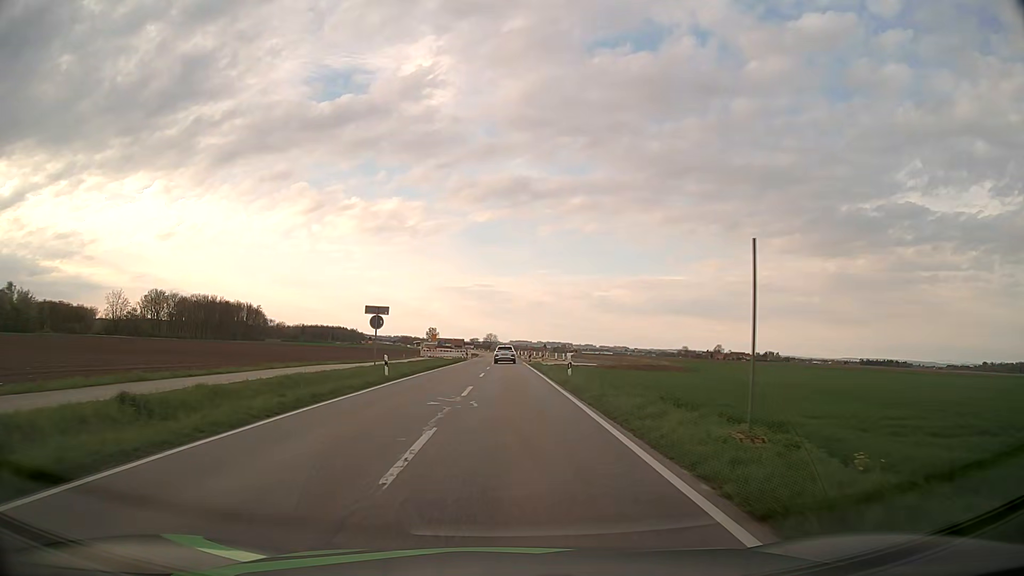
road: tertiary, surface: asphalt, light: Day
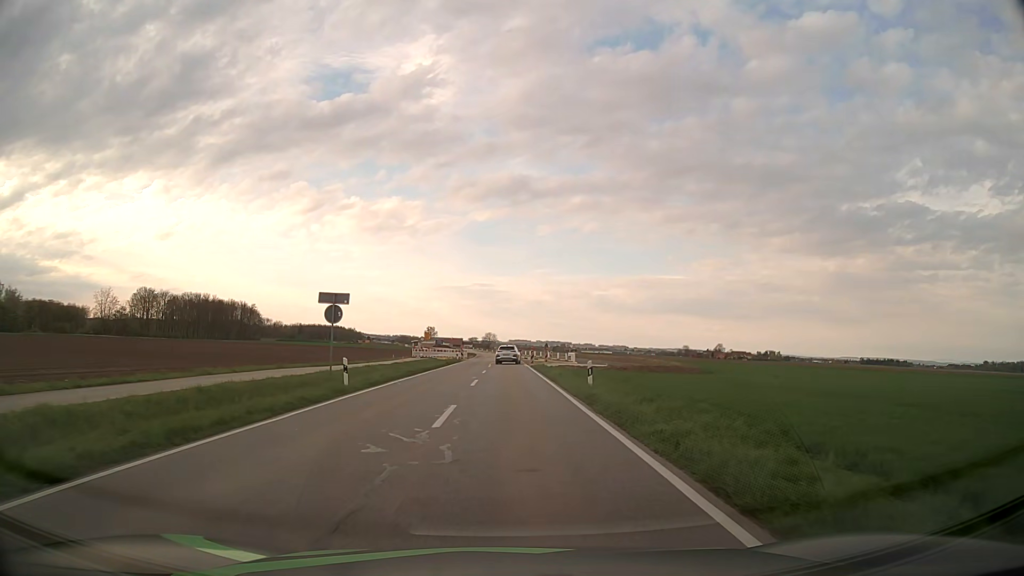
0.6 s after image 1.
(0.0, +7.0) m; 0°
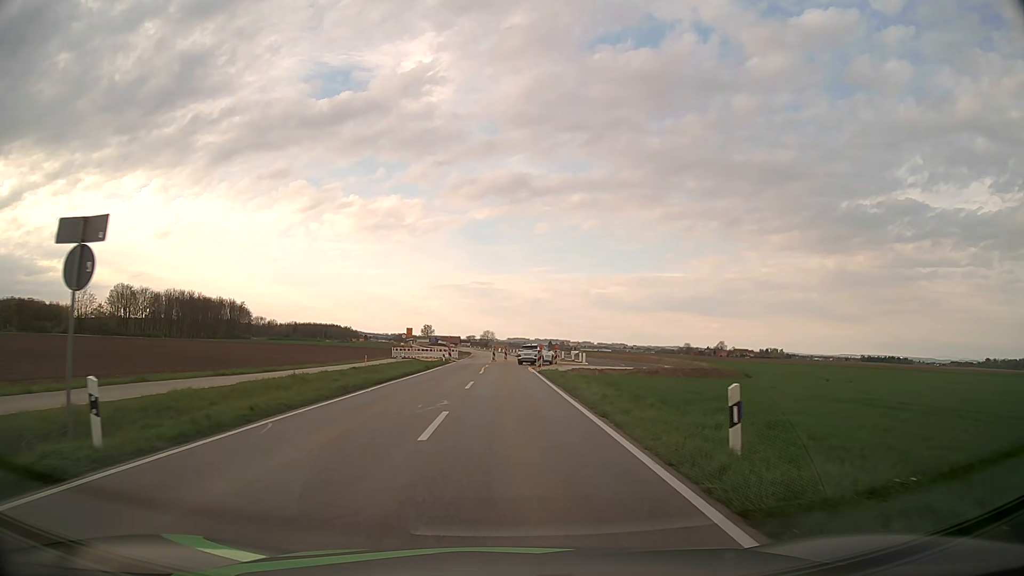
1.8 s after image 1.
(0.0, +13.4) m; 0°
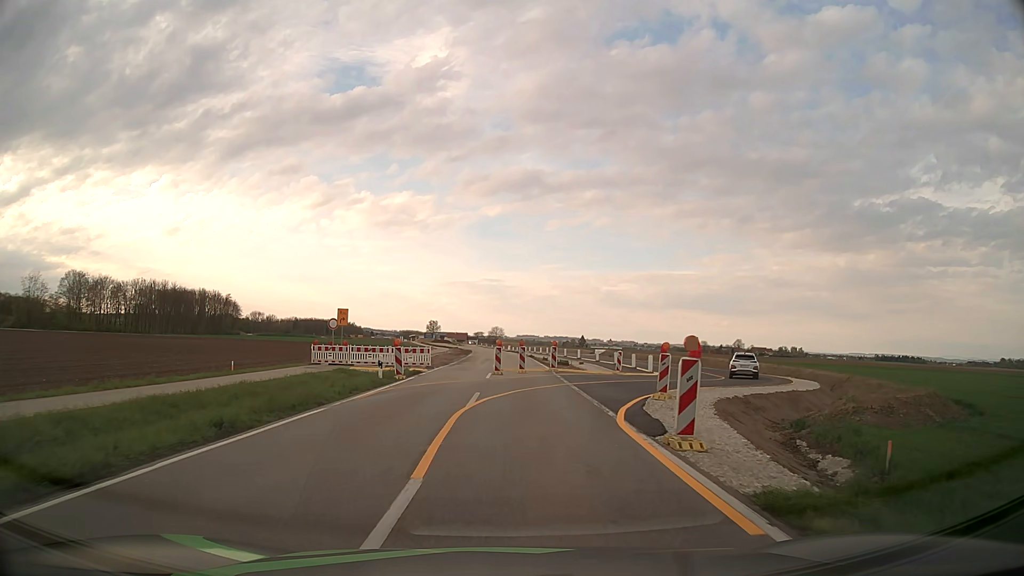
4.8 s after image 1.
(-0.3, +31.0) m; -1°
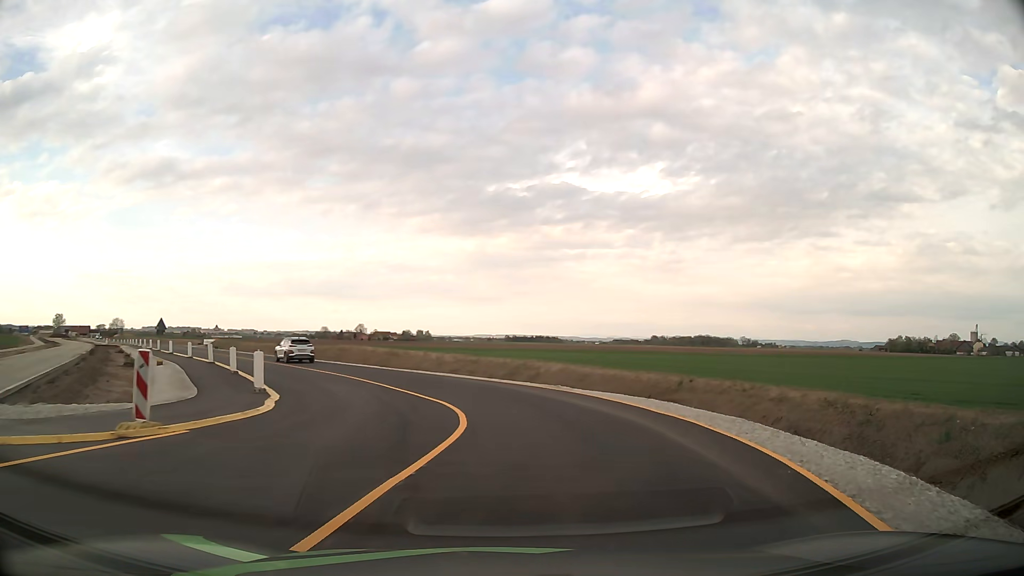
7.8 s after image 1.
(+4.8, +25.3) m; +32°
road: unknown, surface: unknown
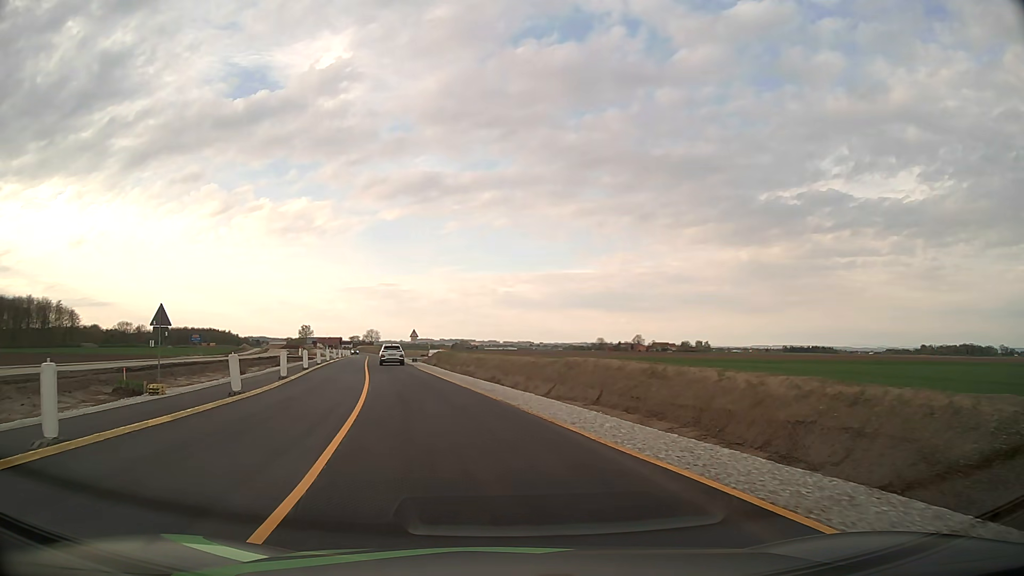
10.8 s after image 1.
(-2.6, +24.9) m; -23°
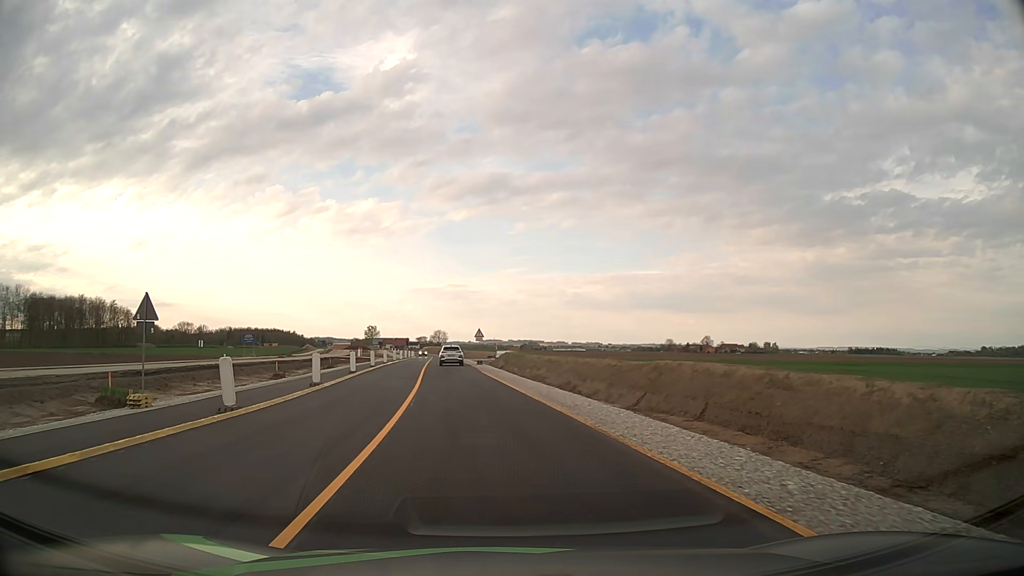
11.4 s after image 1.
(-0.3, +5.4) m; -6°
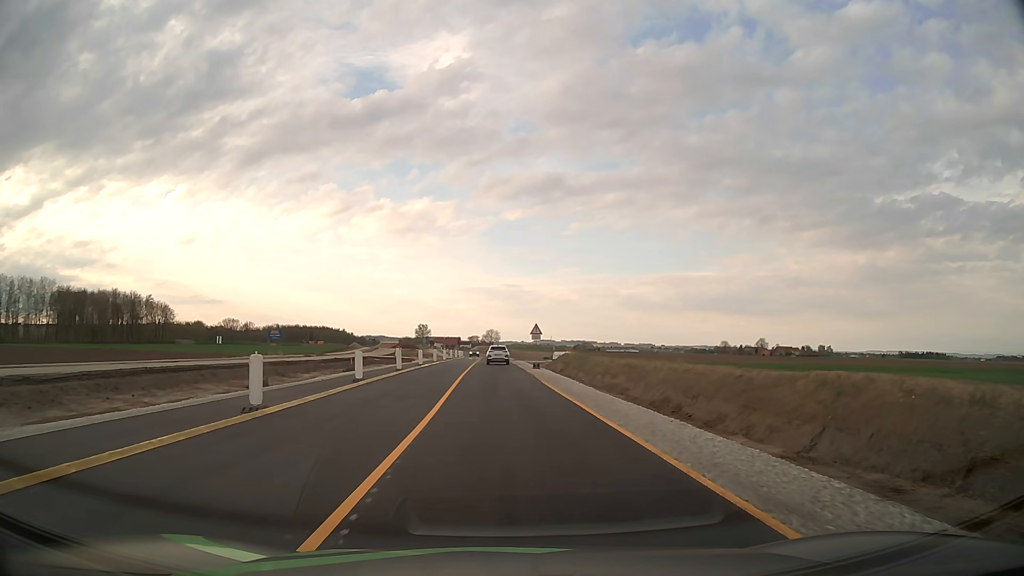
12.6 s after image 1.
(-0.6, +11.4) m; -5°
(0, +10) (0, +20) (0, +30) (-1, +40) (-1, +50) (-1, +60) (-1, +70) (-2, +80) (-2, +90) (-2, +100) m
